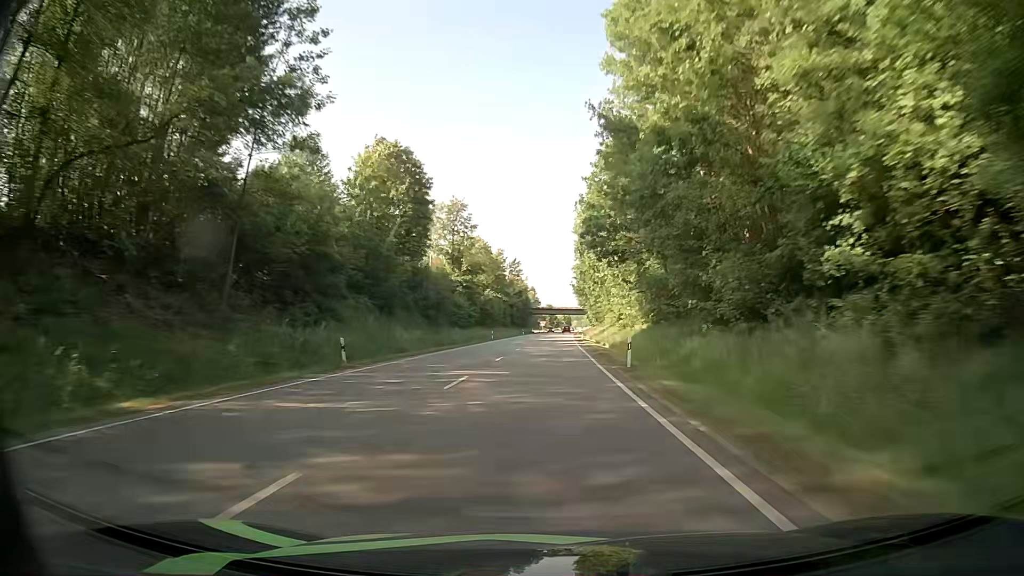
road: primary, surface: asphalt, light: Day
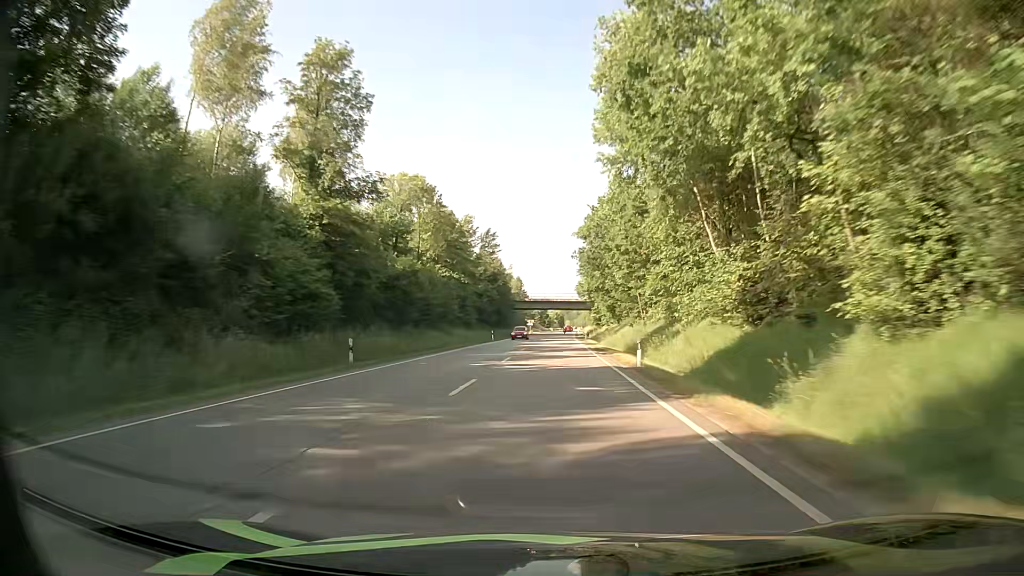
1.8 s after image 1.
(+0.4, +50.7) m; +1°
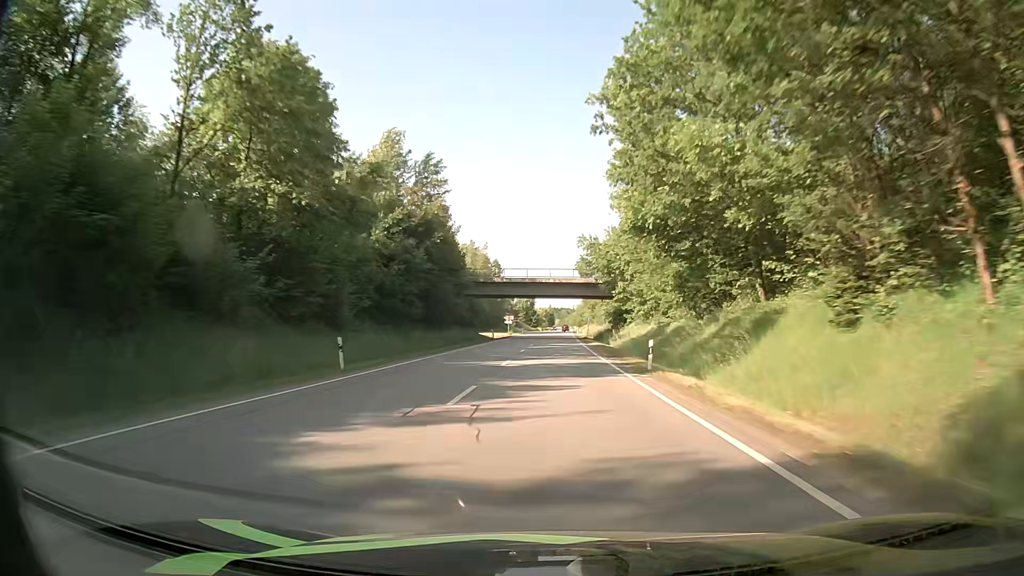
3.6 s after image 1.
(+0.3, +50.8) m; +1°
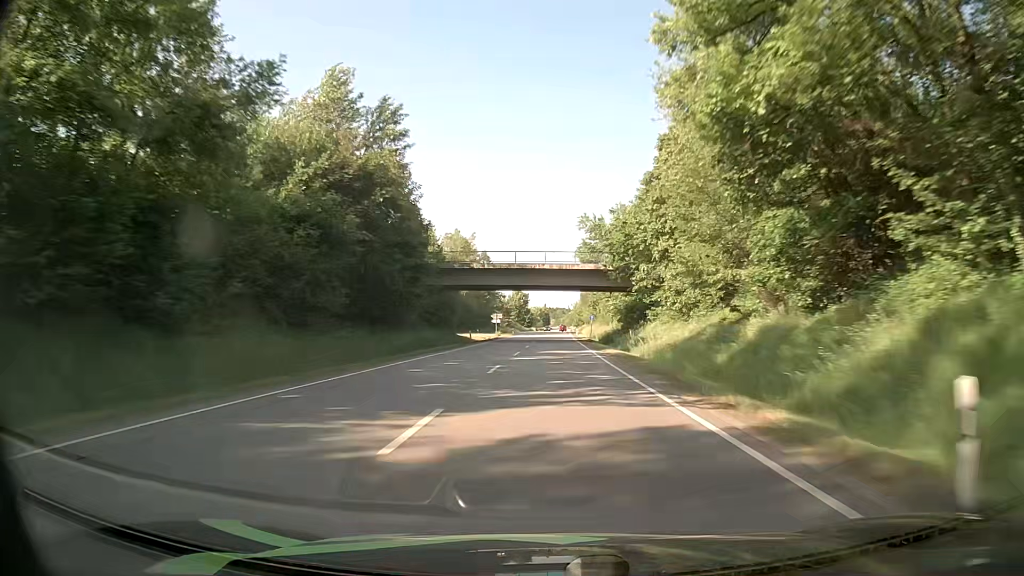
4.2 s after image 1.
(+0.1, +16.9) m; 0°
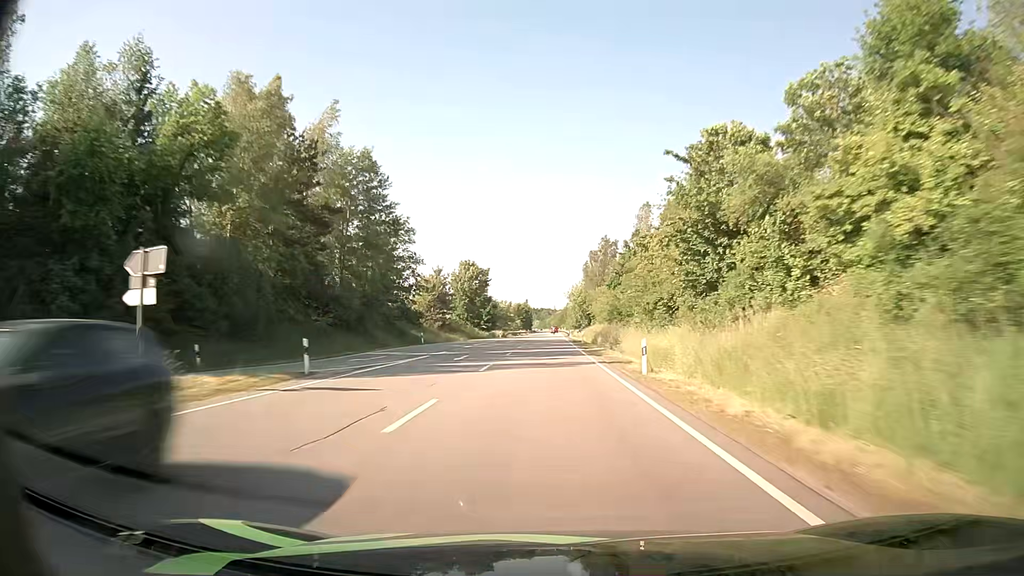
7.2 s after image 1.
(+1.1, +84.7) m; +1°
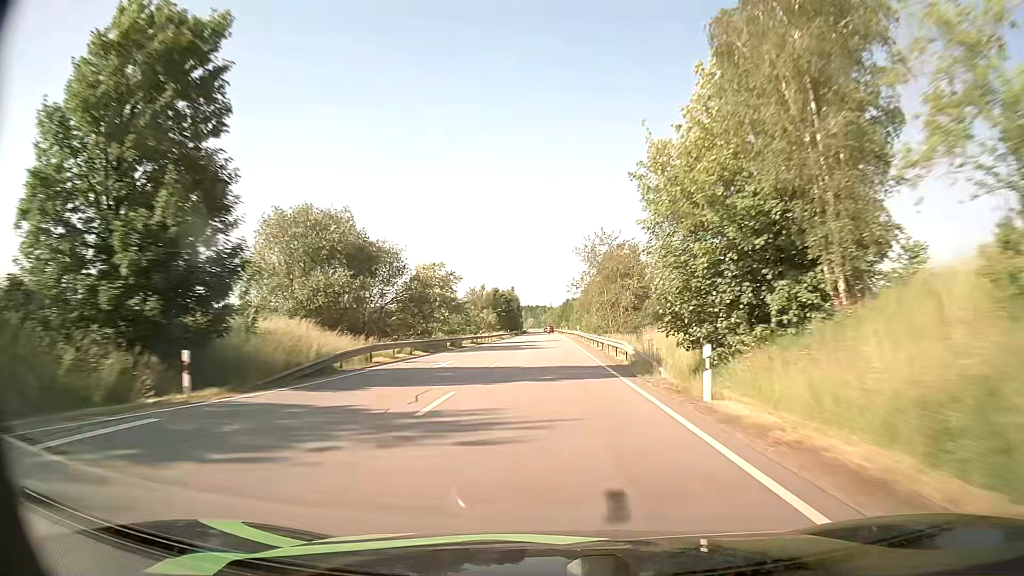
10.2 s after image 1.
(+0.3, +84.7) m; +1°
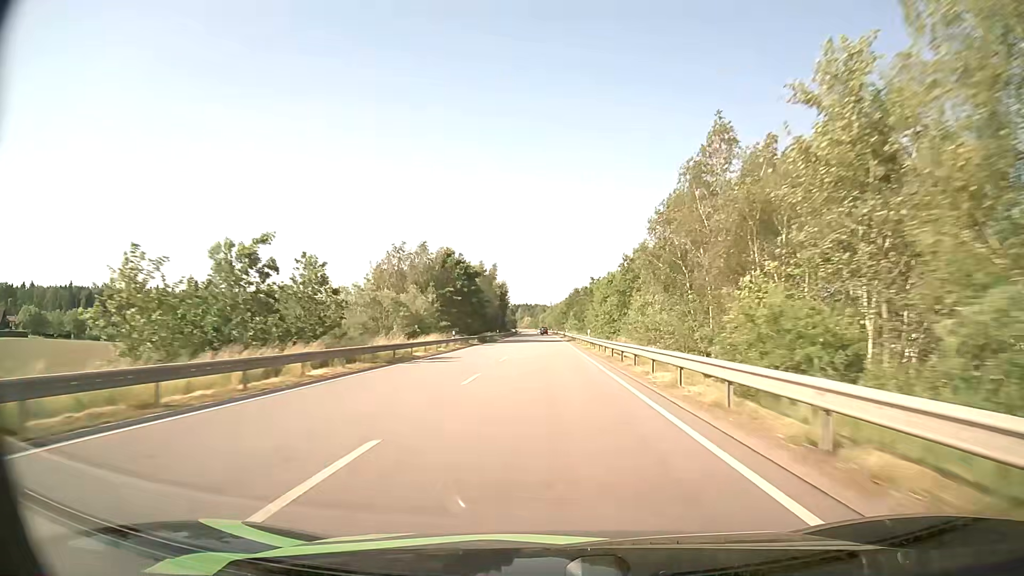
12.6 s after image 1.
(-0.1, +67.7) m; 0°
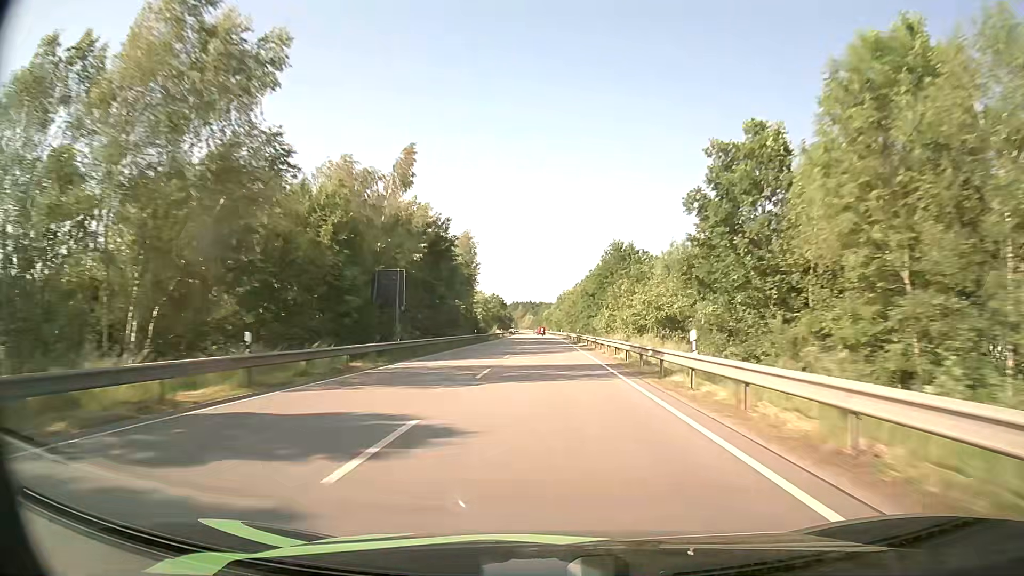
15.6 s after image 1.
(0.0, +84.7) m; 0°
(0, +10) (0, +20) (0, +30) (0, +40) (0, +50) (0, +60) (0, +70) (-1, +80) (-1, +90) (-1, +100) m
